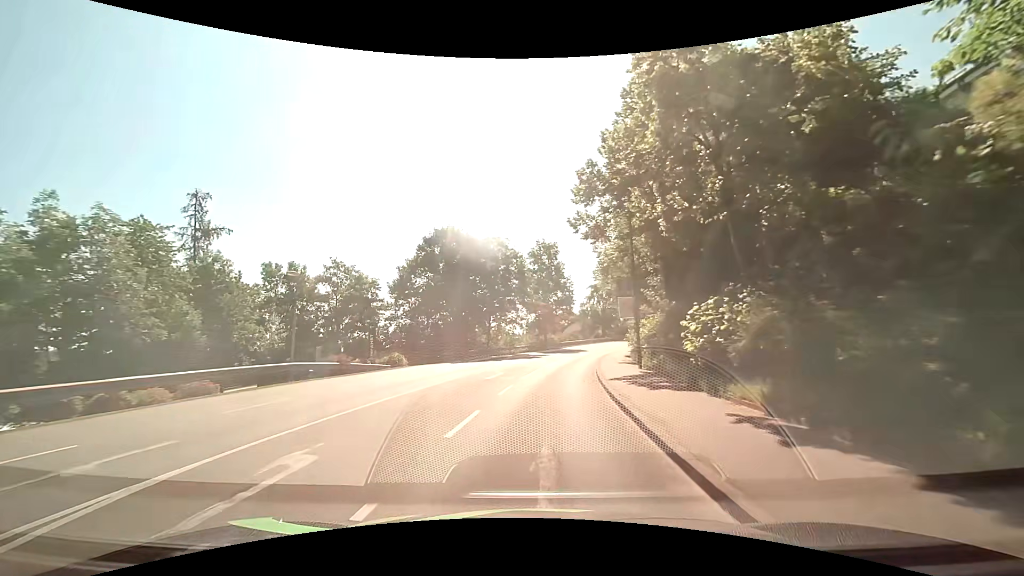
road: tertiary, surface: asphalt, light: Day
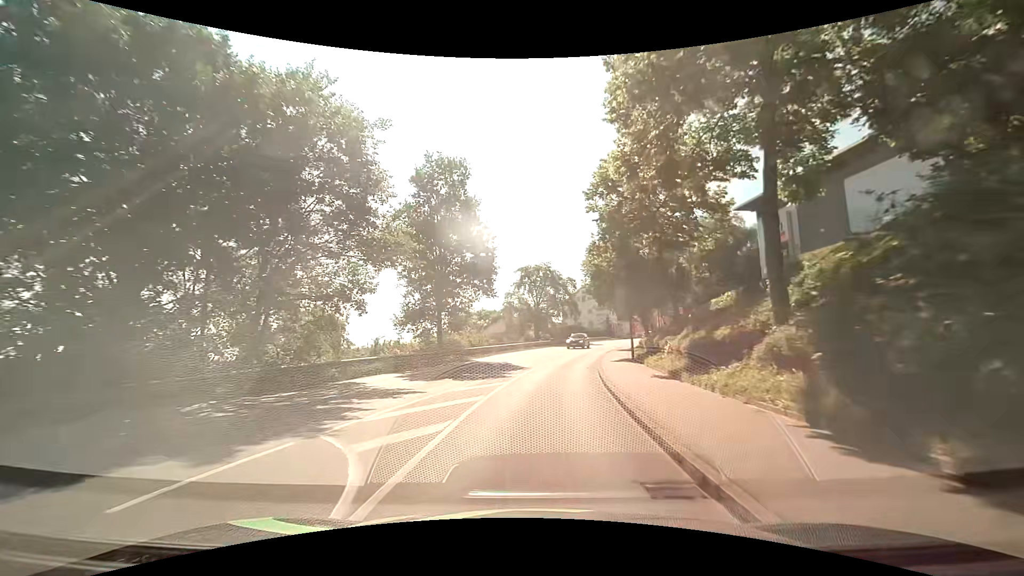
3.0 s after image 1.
(+2.4, +33.1) m; +9°
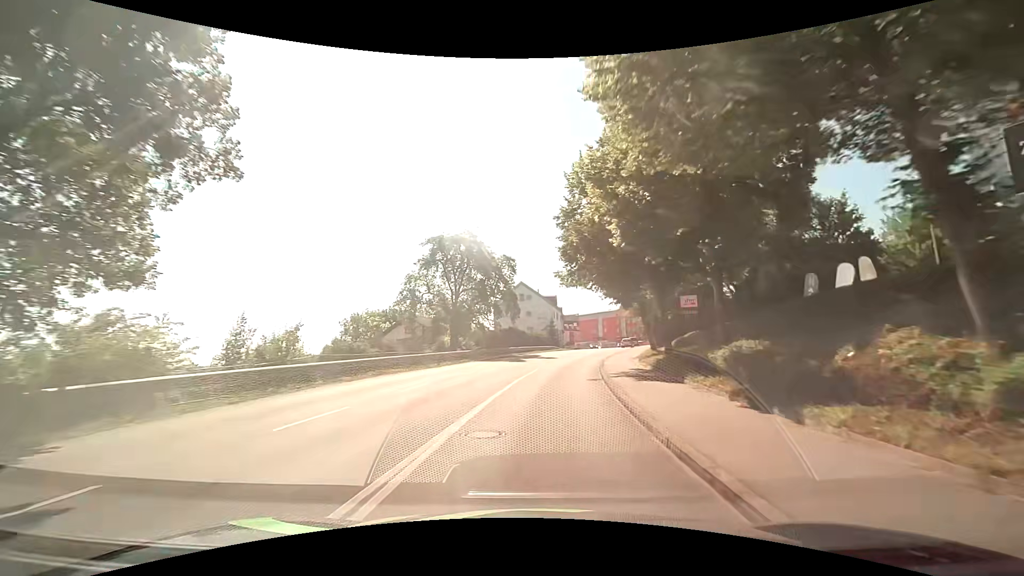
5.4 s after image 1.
(+1.7, +27.0) m; +8°
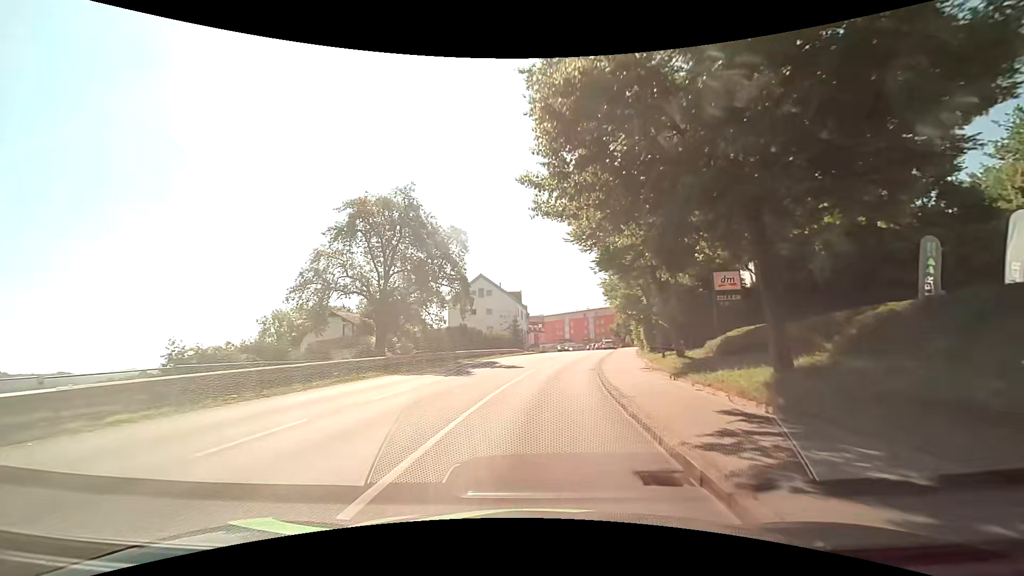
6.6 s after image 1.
(+0.3, +13.4) m; +4°
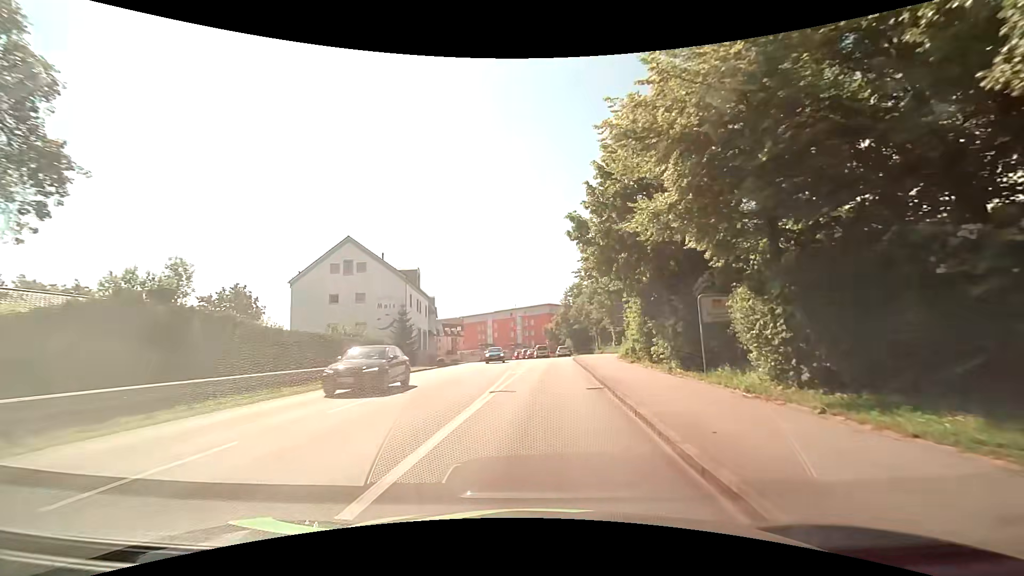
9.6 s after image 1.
(+2.1, +31.0) m; +8°
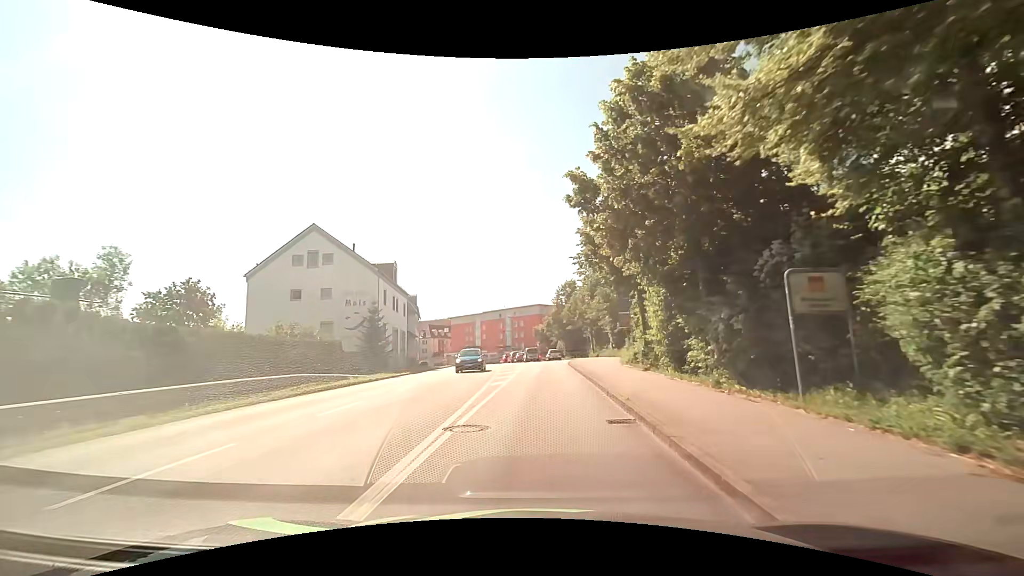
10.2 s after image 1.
(+0.1, +5.8) m; +1°
